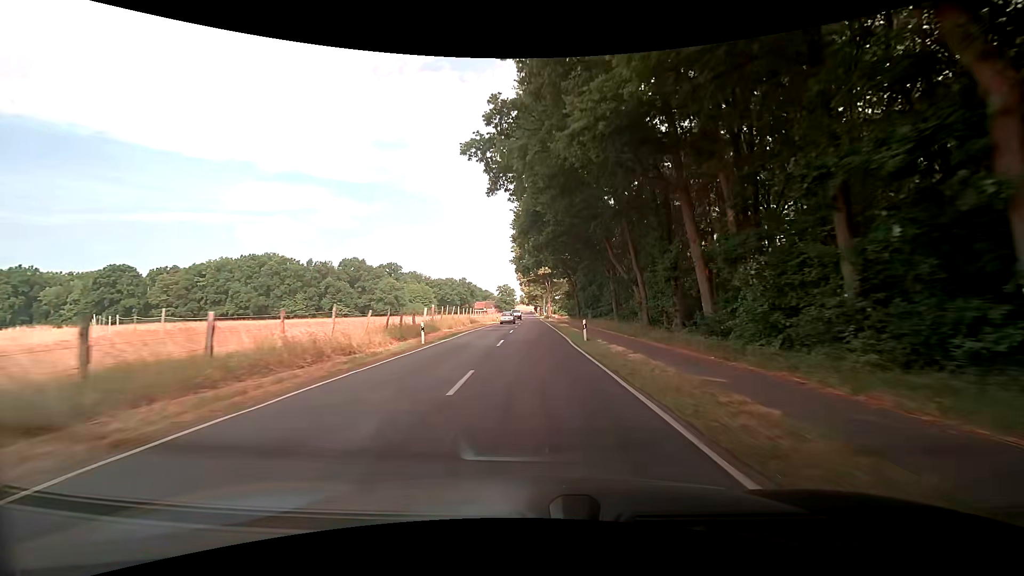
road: secondary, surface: asphalt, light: Day
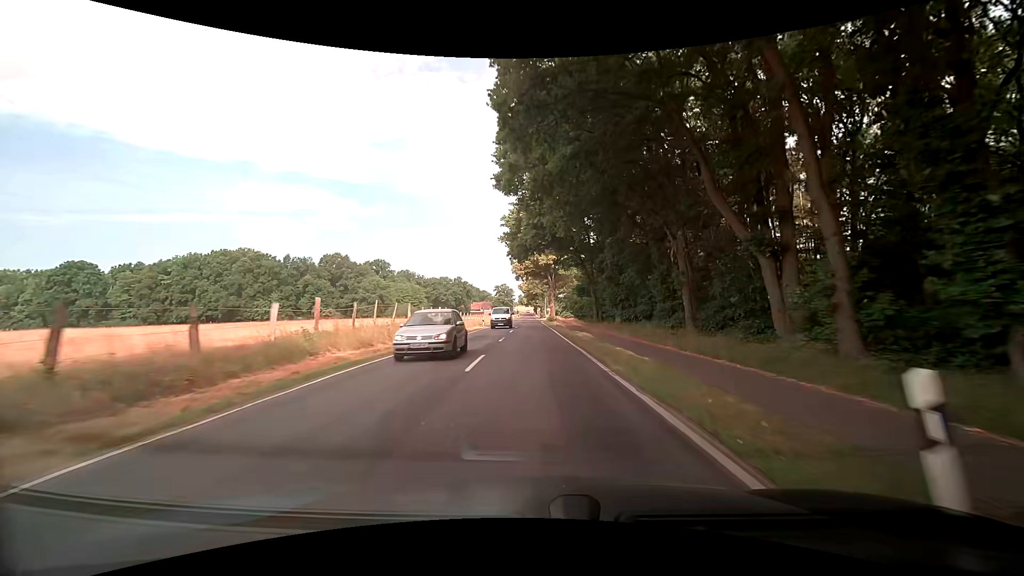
(-0.1, +20.9) m; 0°
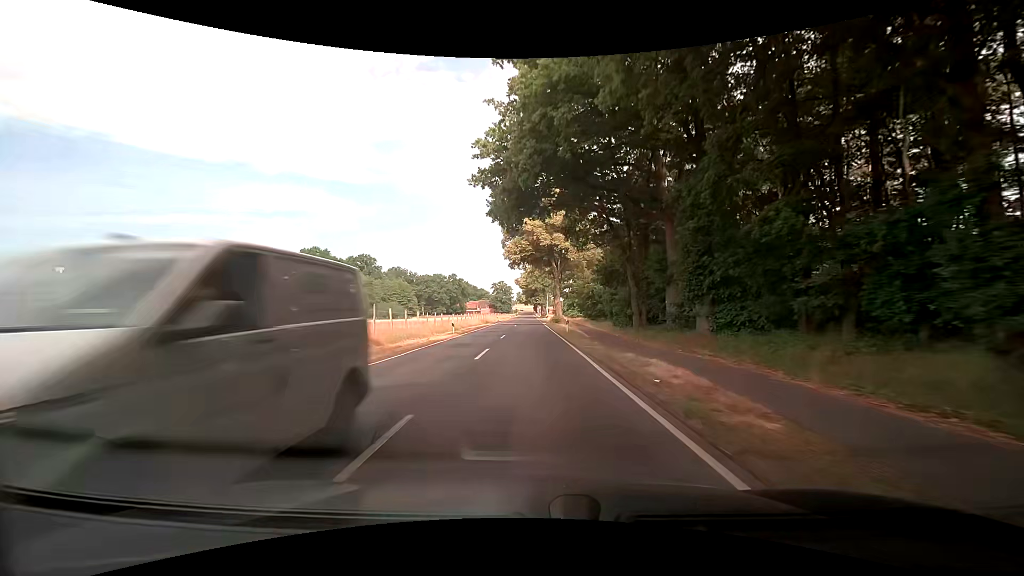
(0.0, +20.7) m; 0°
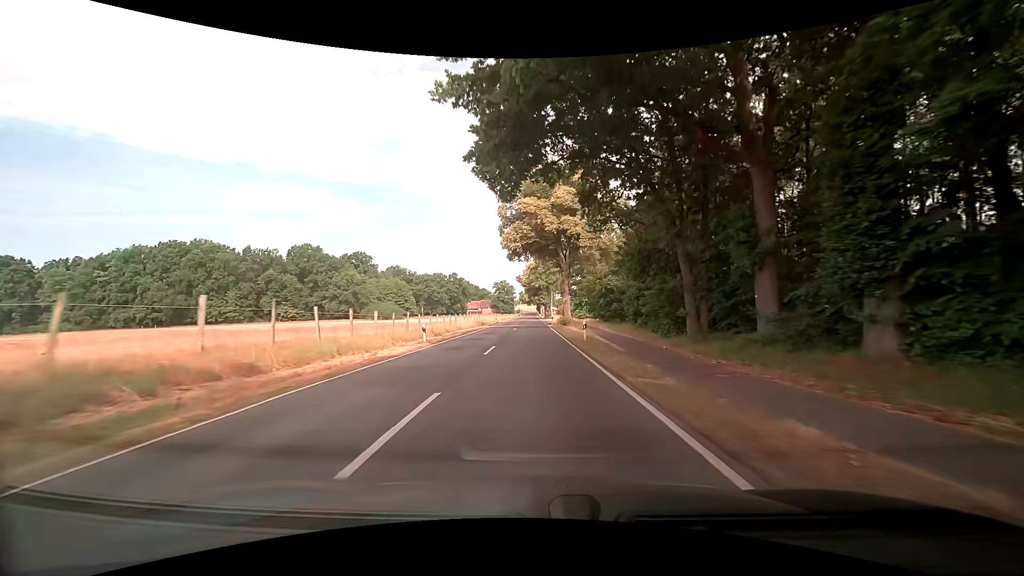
(-0.1, +10.3) m; -1°
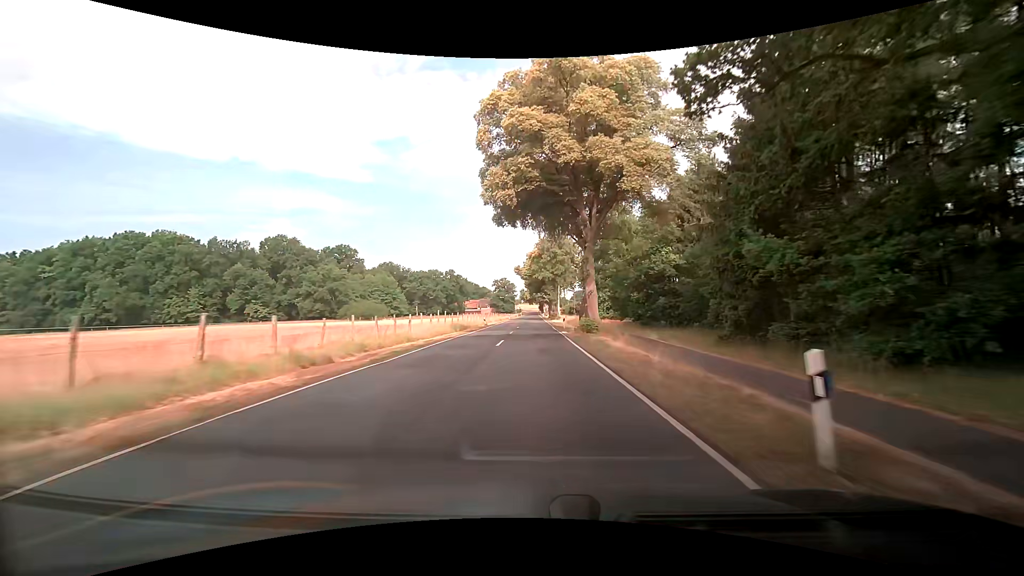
(0.0, +20.5) m; 0°
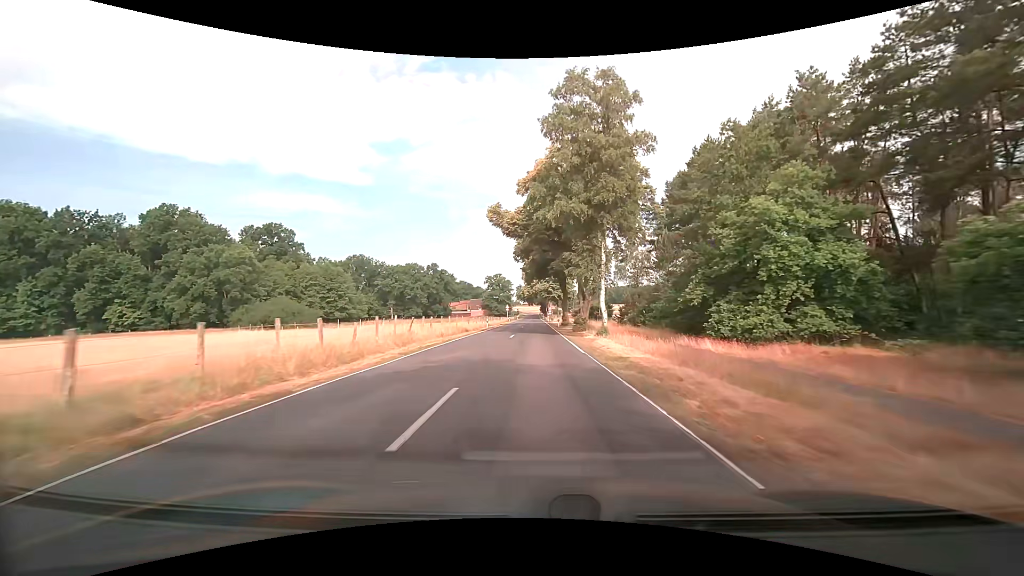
(+0.2, +51.2) m; 0°
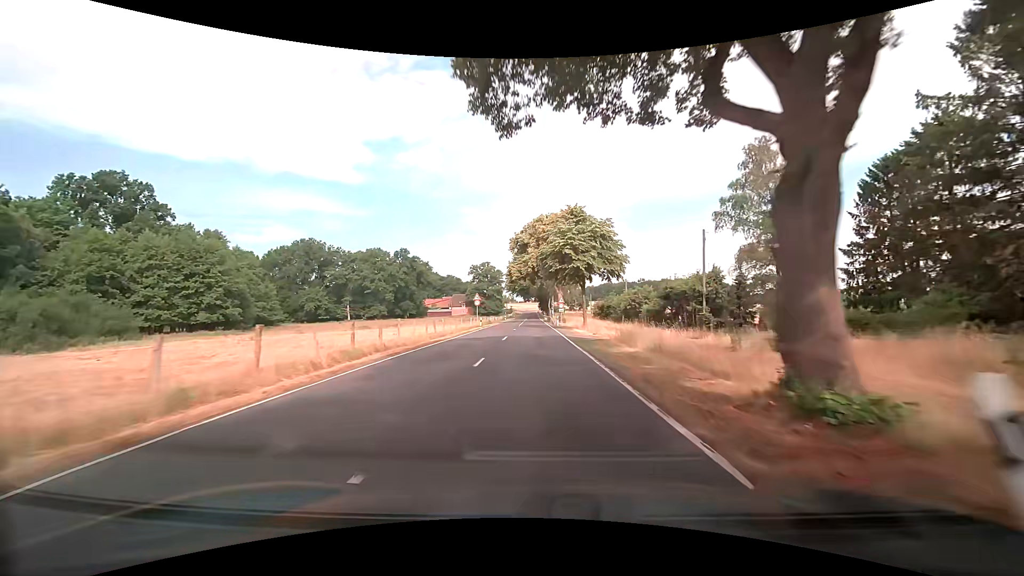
(+0.1, +52.5) m; 0°
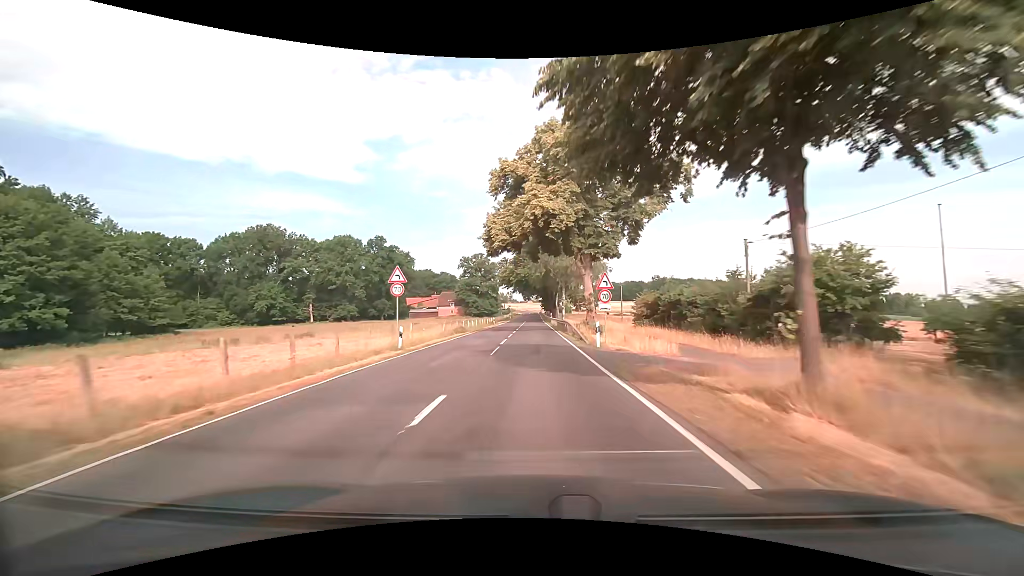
(-0.1, +32.2) m; 0°
(0, +10) (0, +20) (0, +30) (0, +40) (0, +50) (0, +60) (0, +70) (0, +80) (0, +90) (0, +100) m
